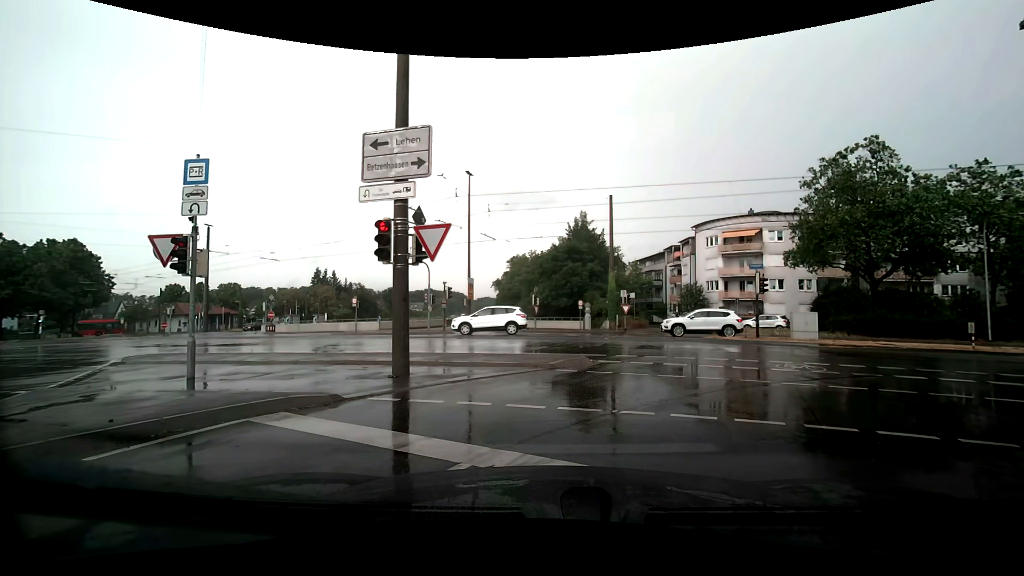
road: tertiary_link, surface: asphalt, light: Day
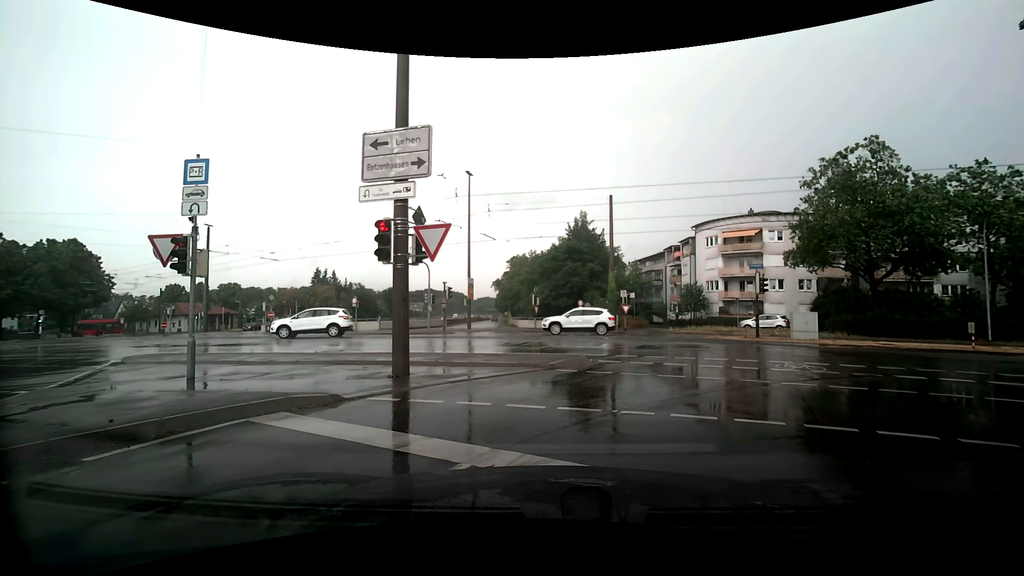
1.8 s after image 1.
(0.0, 0.0) m; 0°
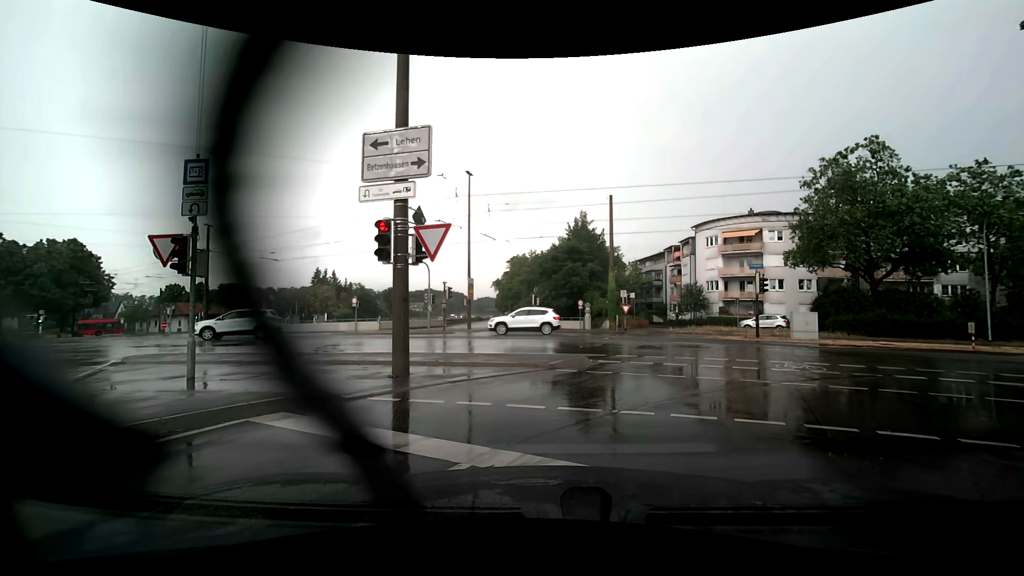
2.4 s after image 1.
(0.0, 0.0) m; 0°
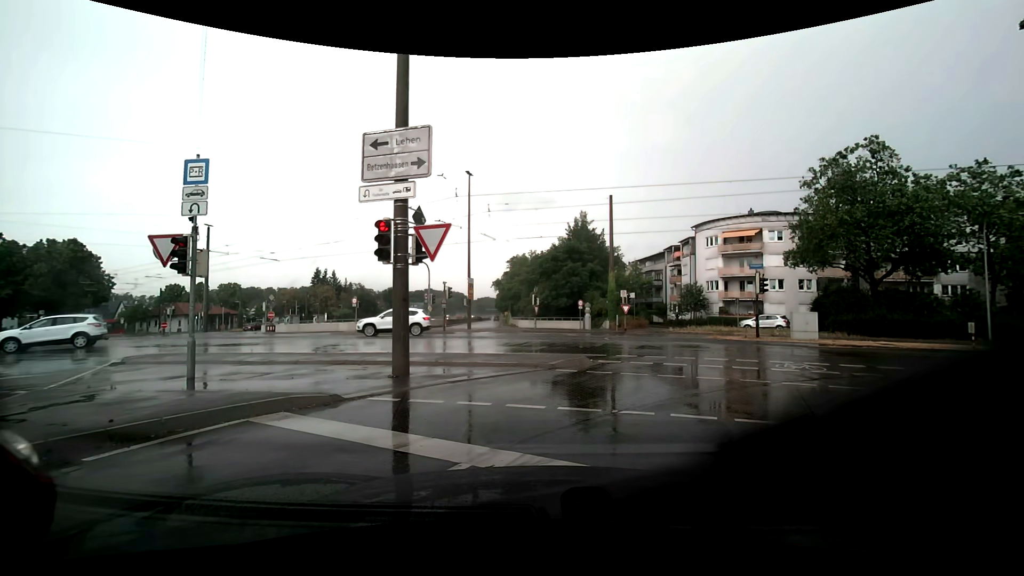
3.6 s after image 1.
(0.0, 0.0) m; 0°
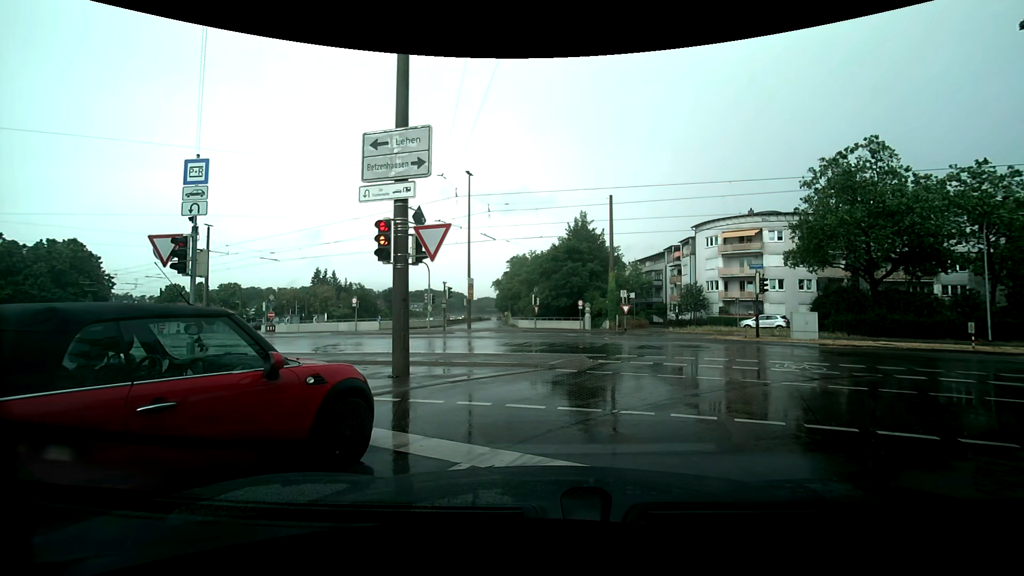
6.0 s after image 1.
(0.0, 0.0) m; 0°
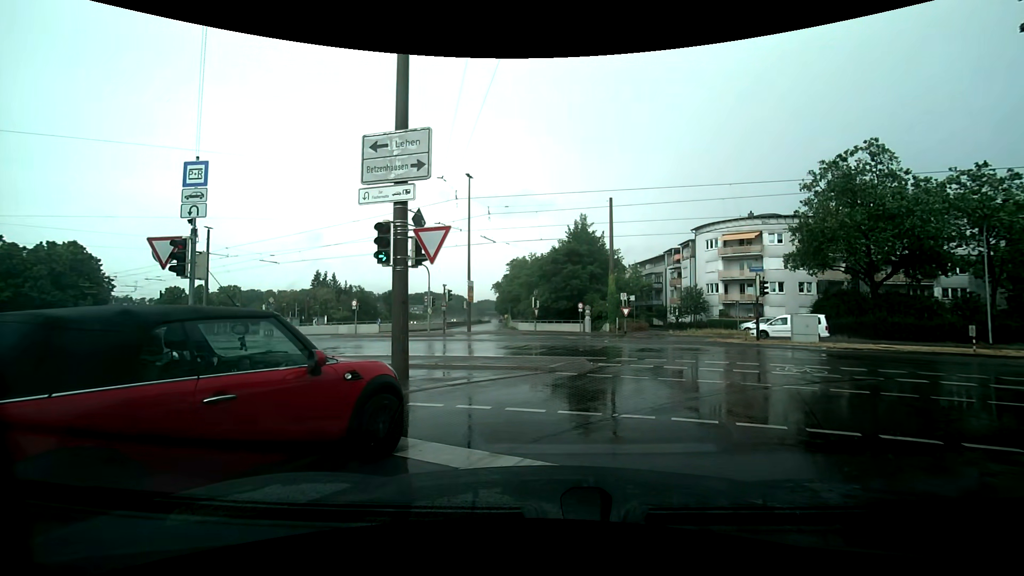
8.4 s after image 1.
(0.0, 0.0) m; 0°
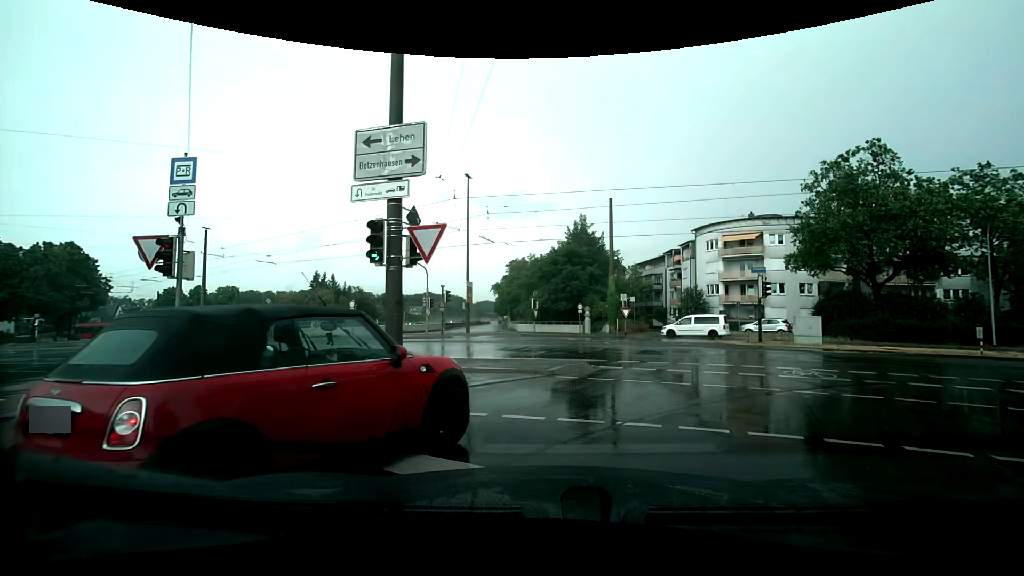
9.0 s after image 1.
(0.0, +0.4) m; 0°
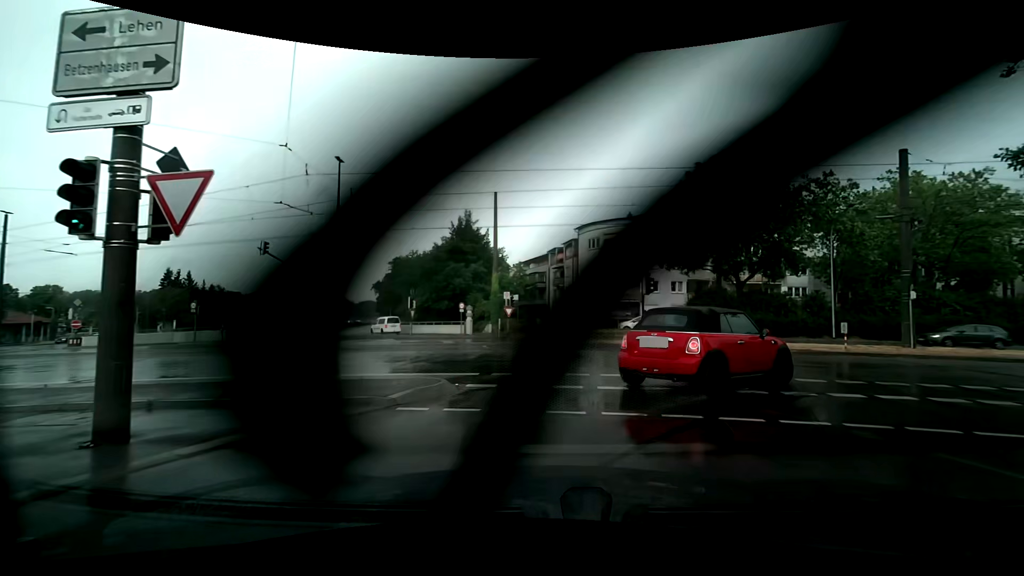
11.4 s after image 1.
(+0.3, +3.2) m; +12°
(+5, +8) (+14, +13) (+24, +14) (+33, +13) (+43, +12) (+53, +11) (+63, +10) (+73, +9) (+83, +7) (+93, +6) m
